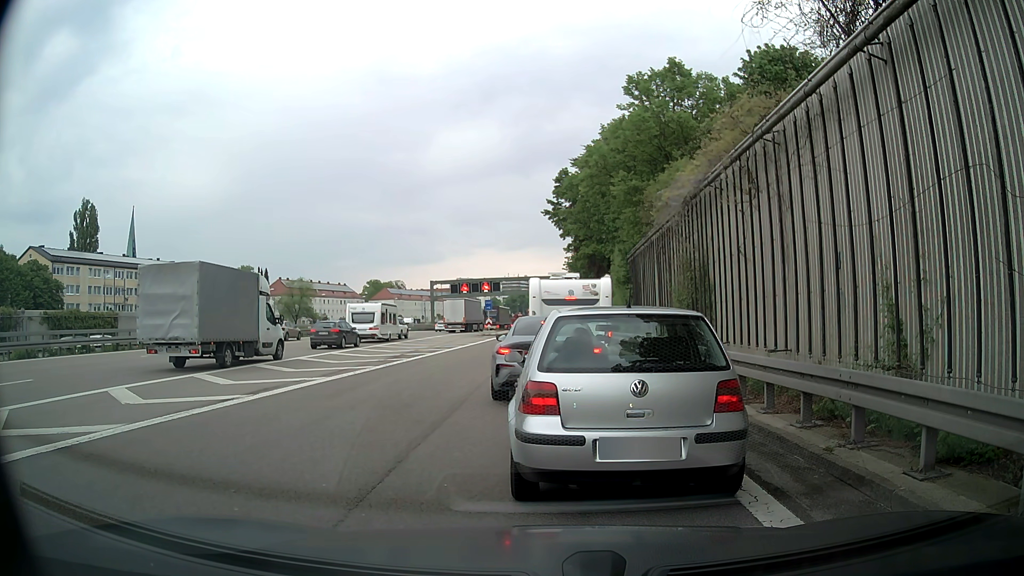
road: motorway_link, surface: asphalt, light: Day
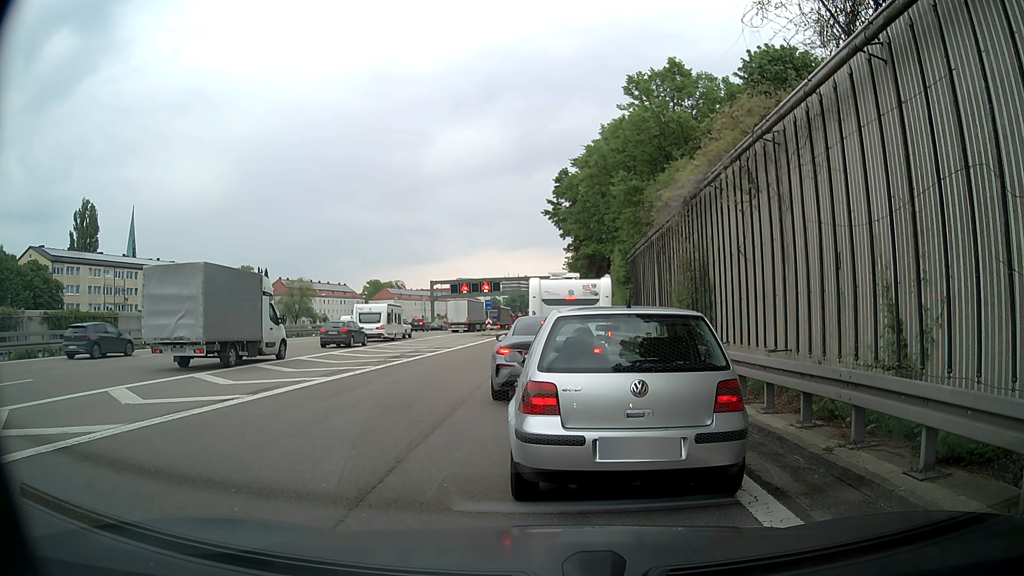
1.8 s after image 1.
(0.0, 0.0) m; 0°
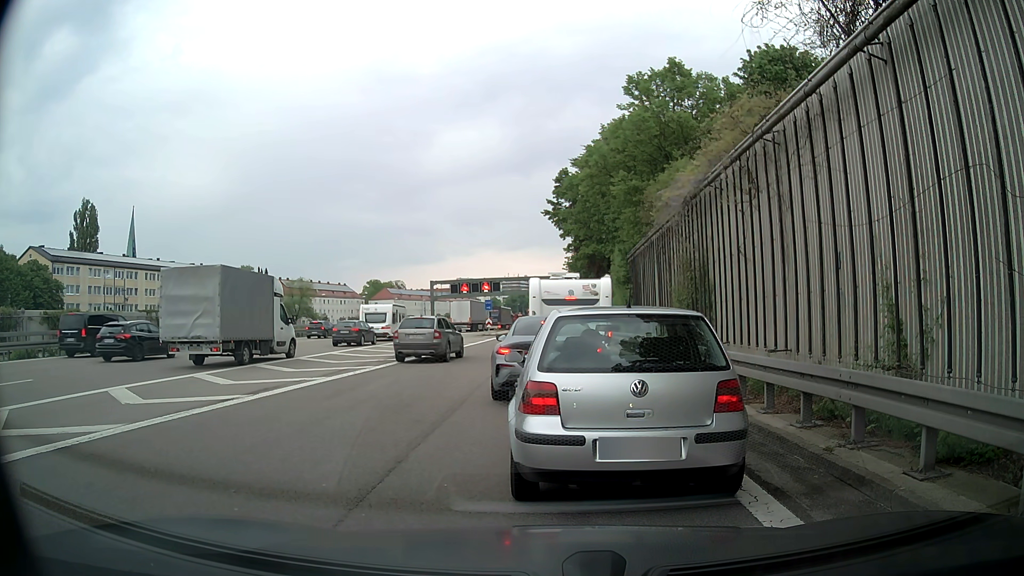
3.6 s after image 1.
(0.0, 0.0) m; 0°
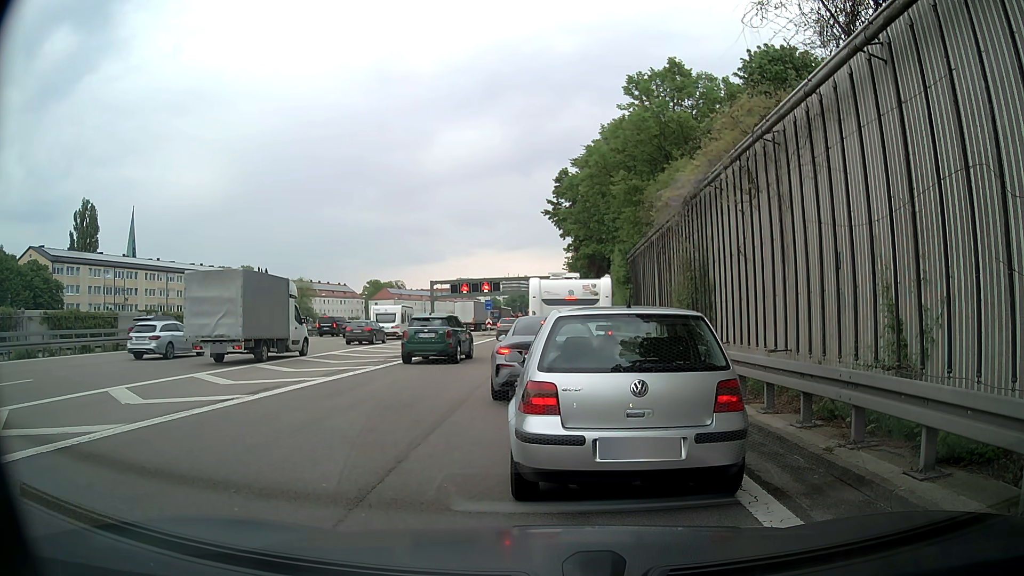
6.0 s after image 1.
(0.0, 0.0) m; 0°
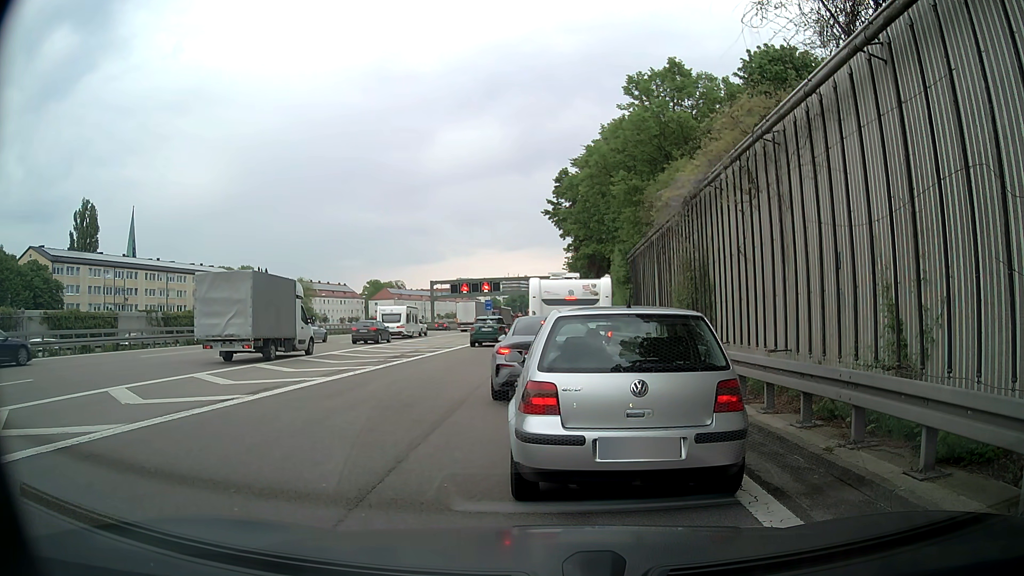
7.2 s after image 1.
(0.0, 0.0) m; 0°
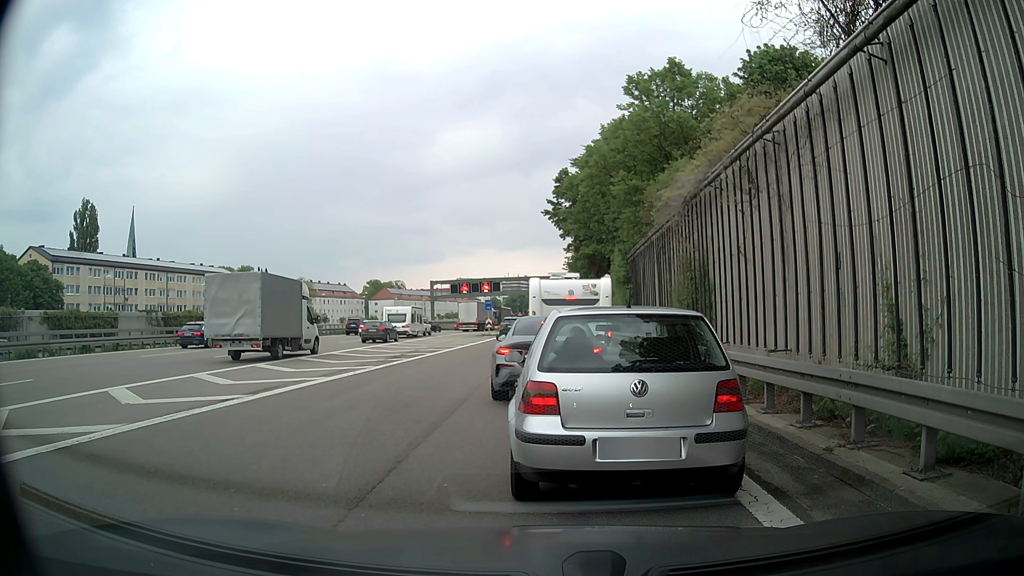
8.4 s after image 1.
(0.0, 0.0) m; 0°
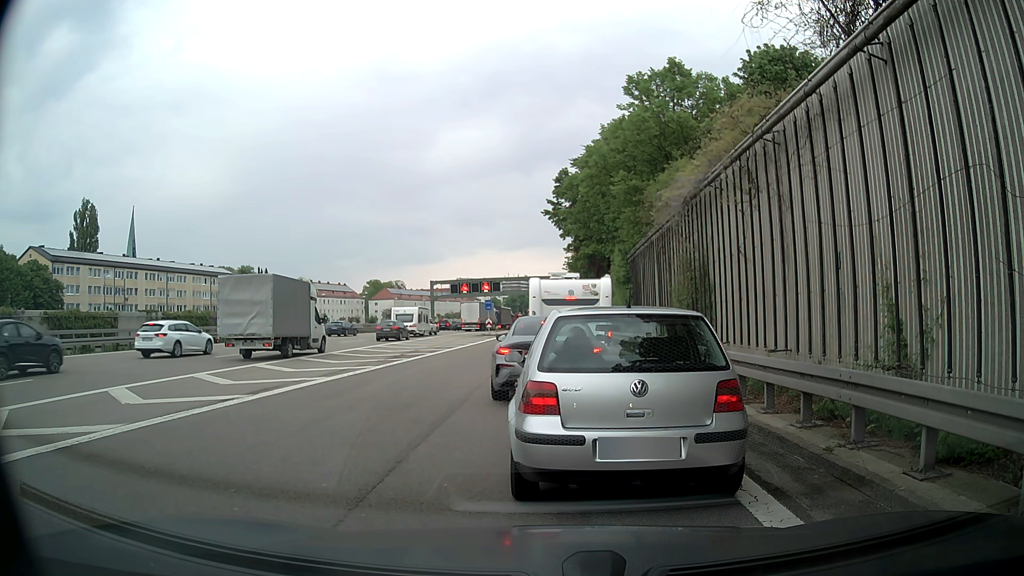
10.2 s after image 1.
(0.0, 0.0) m; 0°
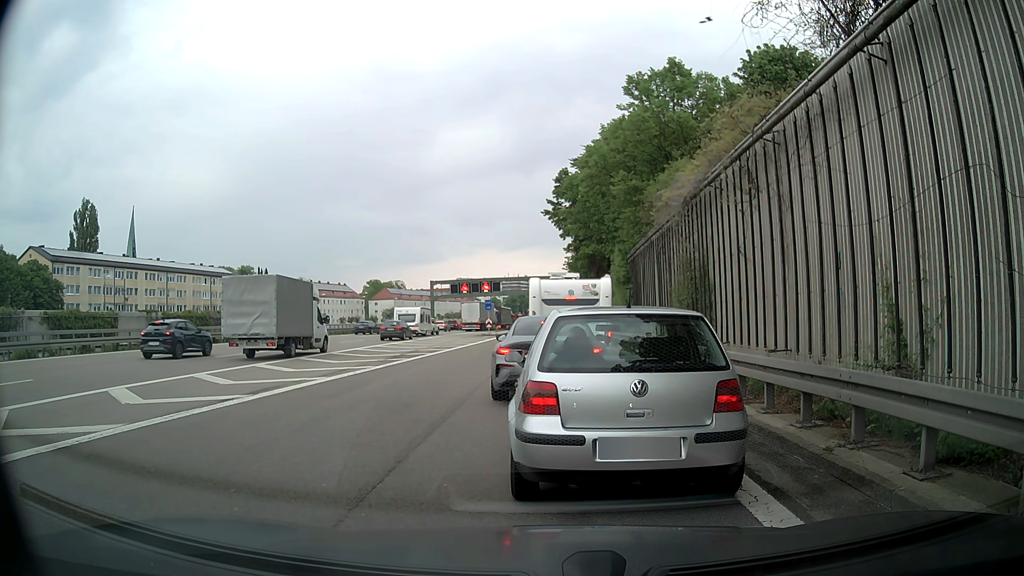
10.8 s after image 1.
(0.0, 0.0) m; 0°
